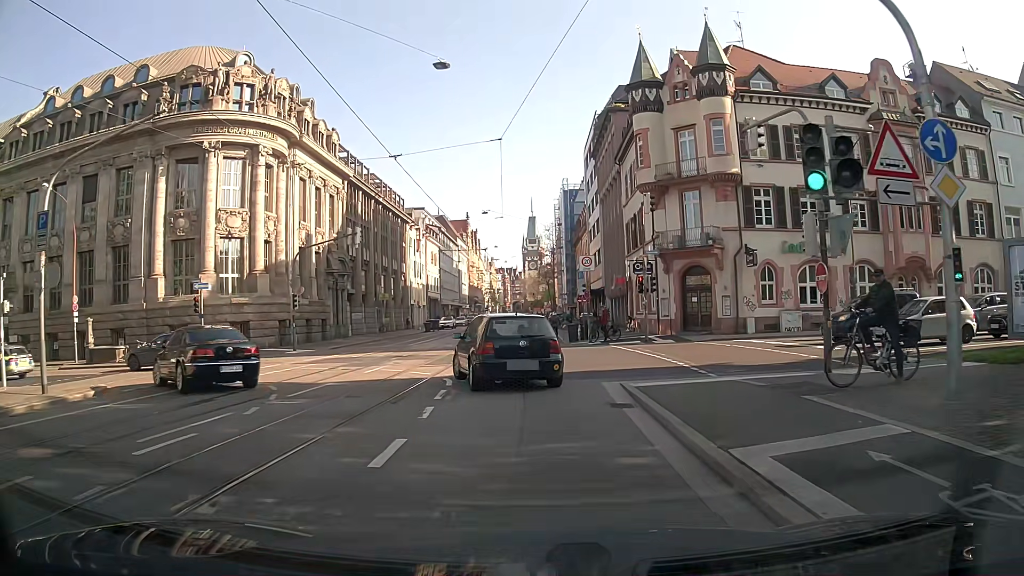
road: secondary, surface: asphalt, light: Day
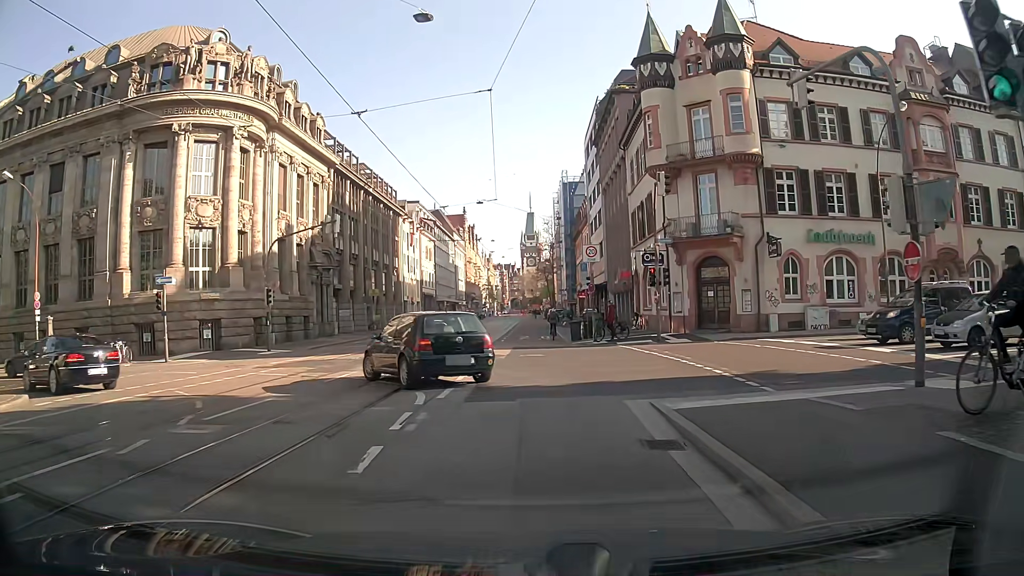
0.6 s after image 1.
(0.0, +3.5) m; 0°
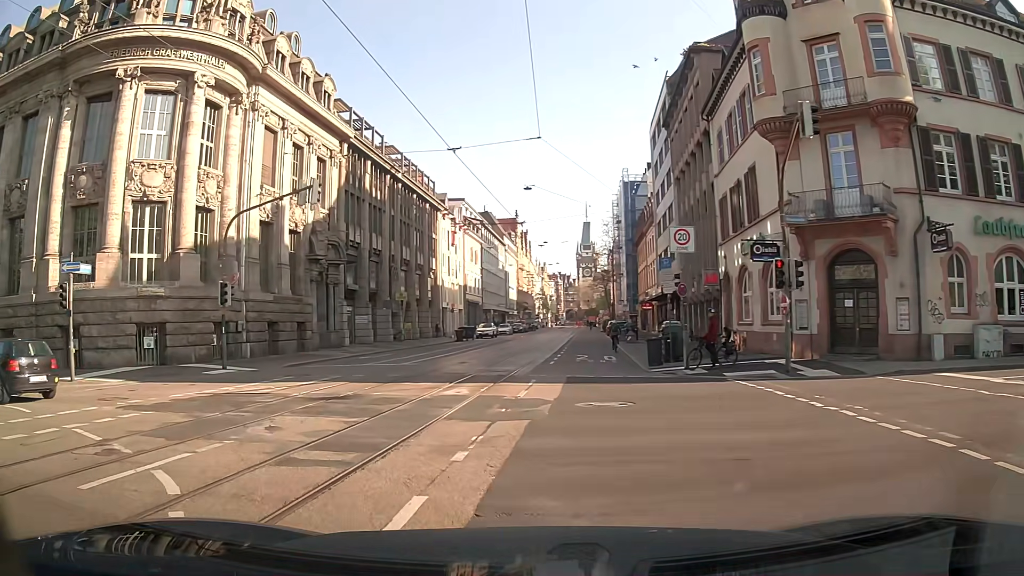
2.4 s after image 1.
(-0.2, +10.1) m; -5°
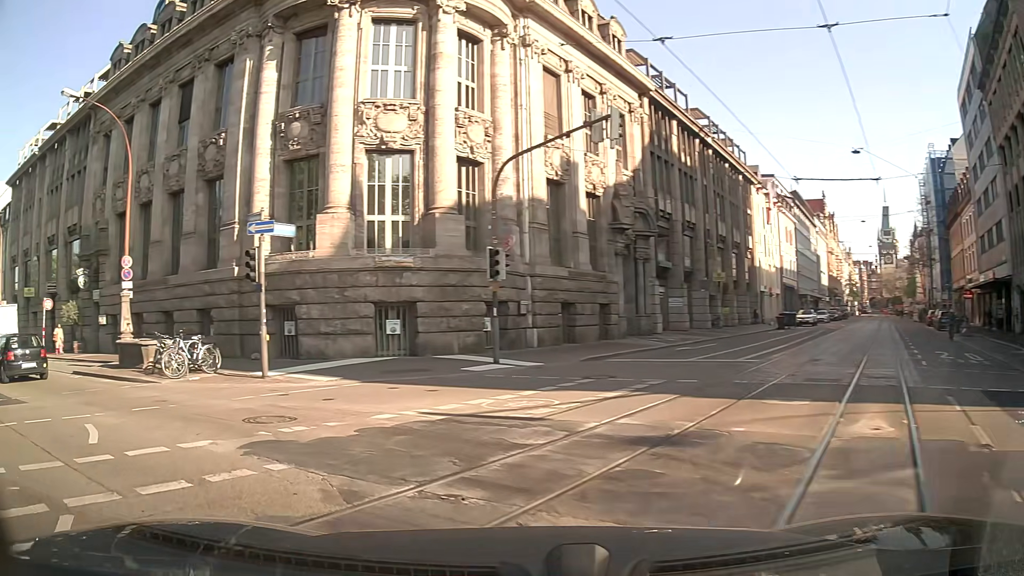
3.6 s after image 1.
(-1.4, +6.2) m; -25°
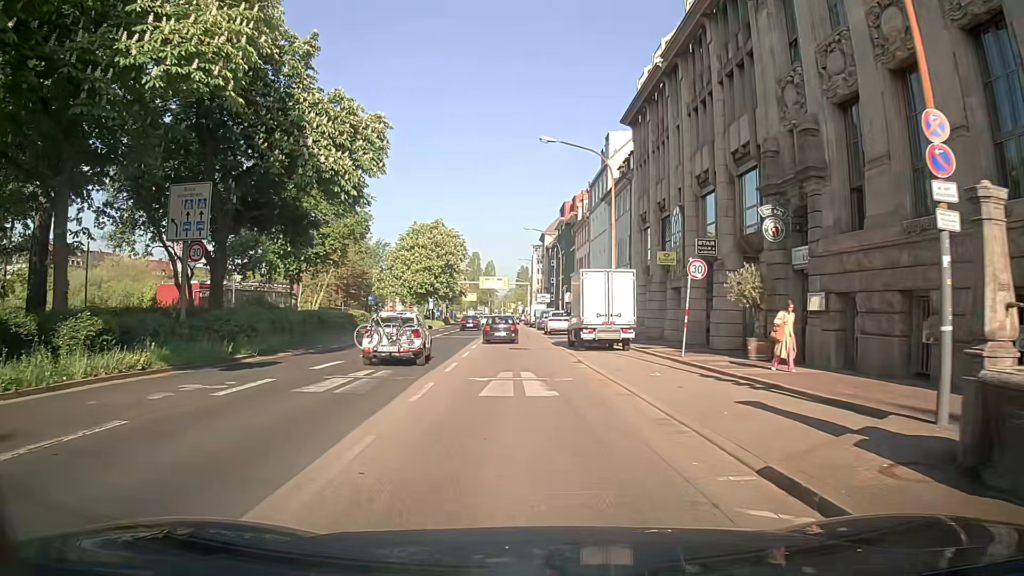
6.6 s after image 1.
(-9.7, +13.7) m; -56°
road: primary
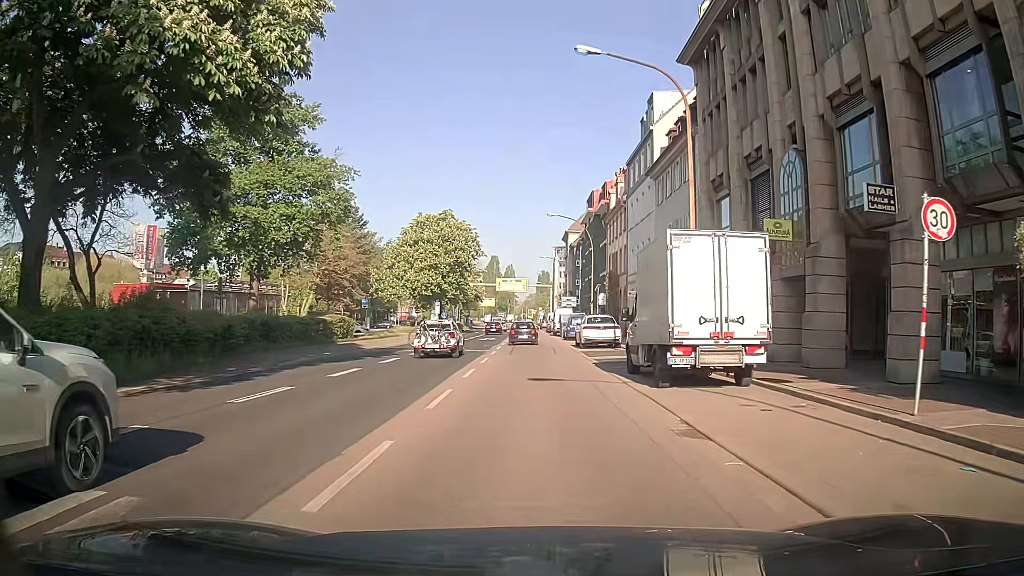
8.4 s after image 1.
(-0.6, +12.0) m; -3°
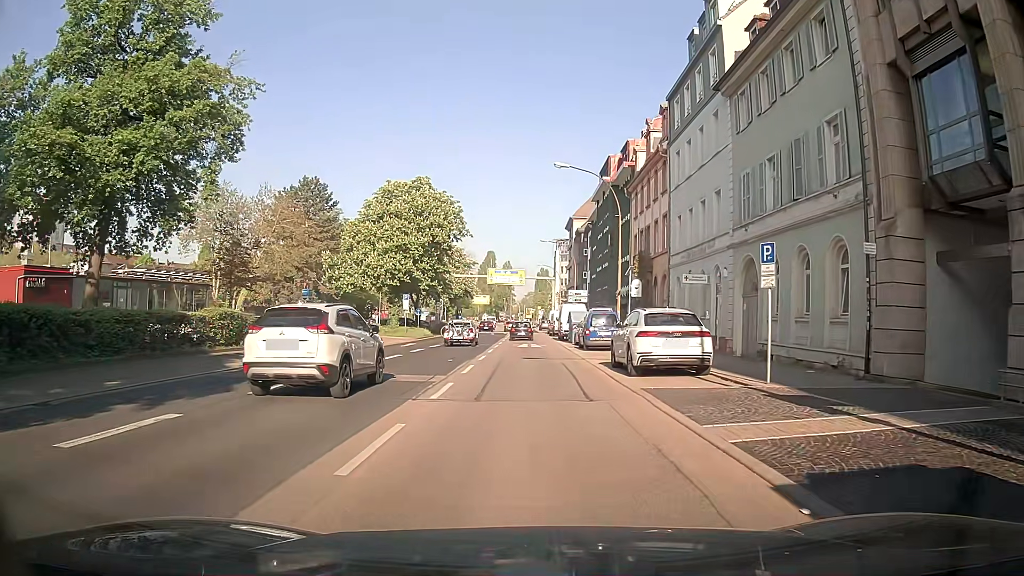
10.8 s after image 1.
(-0.1, +16.9) m; +1°
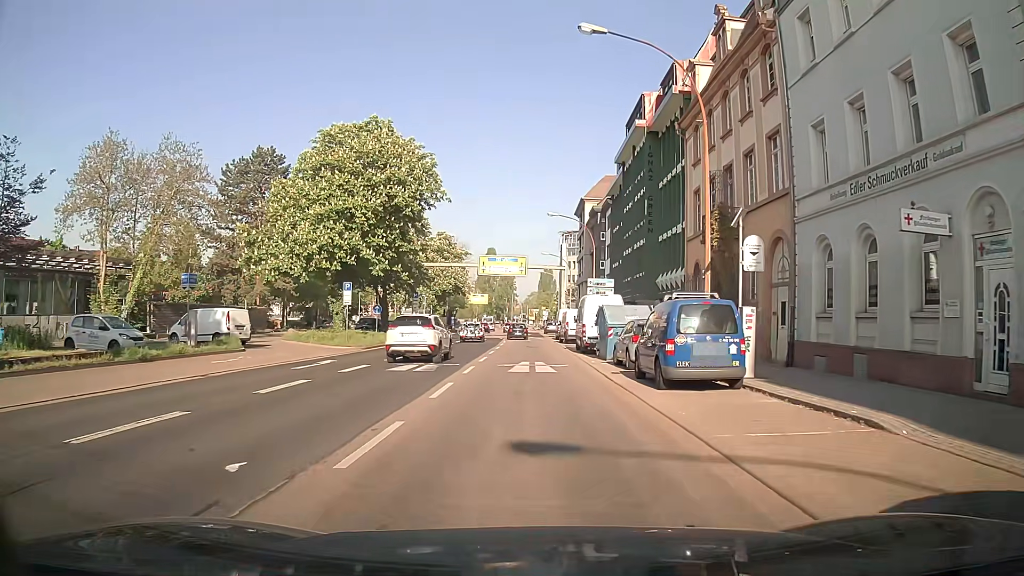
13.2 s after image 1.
(-0.4, +17.8) m; -2°
(0, +10) (0, +20) (0, +30) (0, +40) (0, +50) (-1, +60) (-1, +70) (-2, +80) (-3, +90) (-3, +100) m
